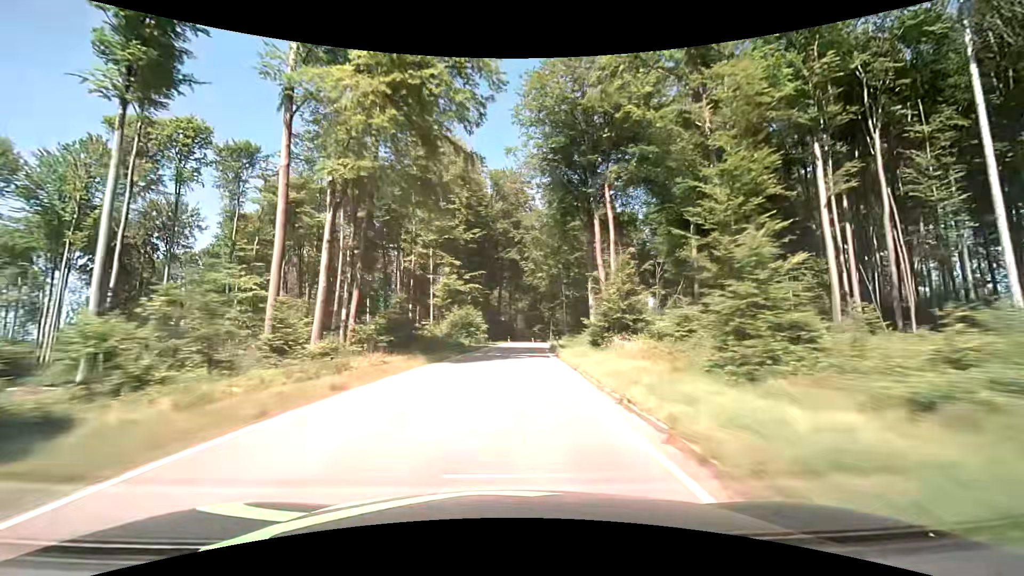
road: tertiary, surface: asphalt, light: Day
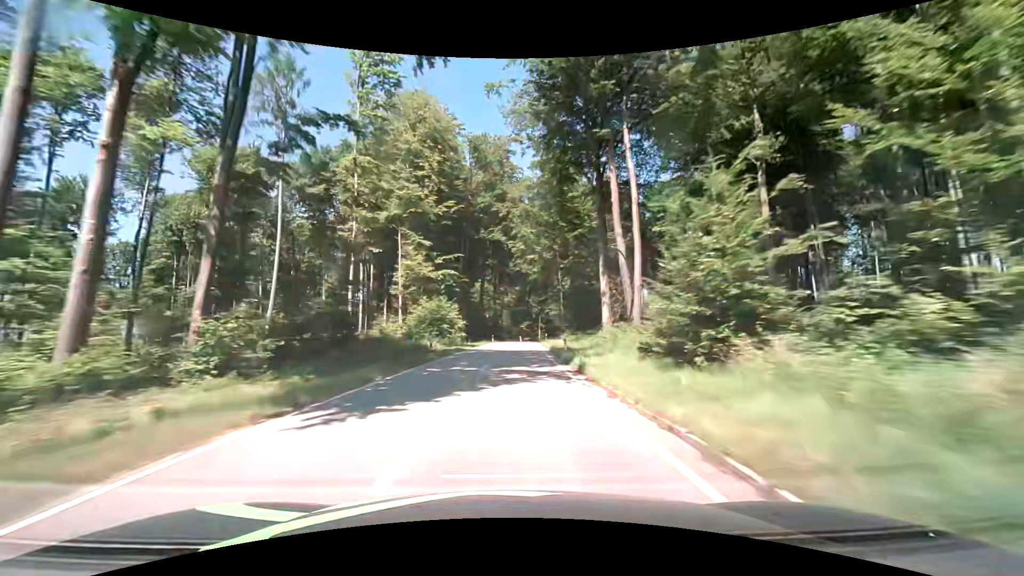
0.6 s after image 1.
(+0.2, +14.1) m; +2°
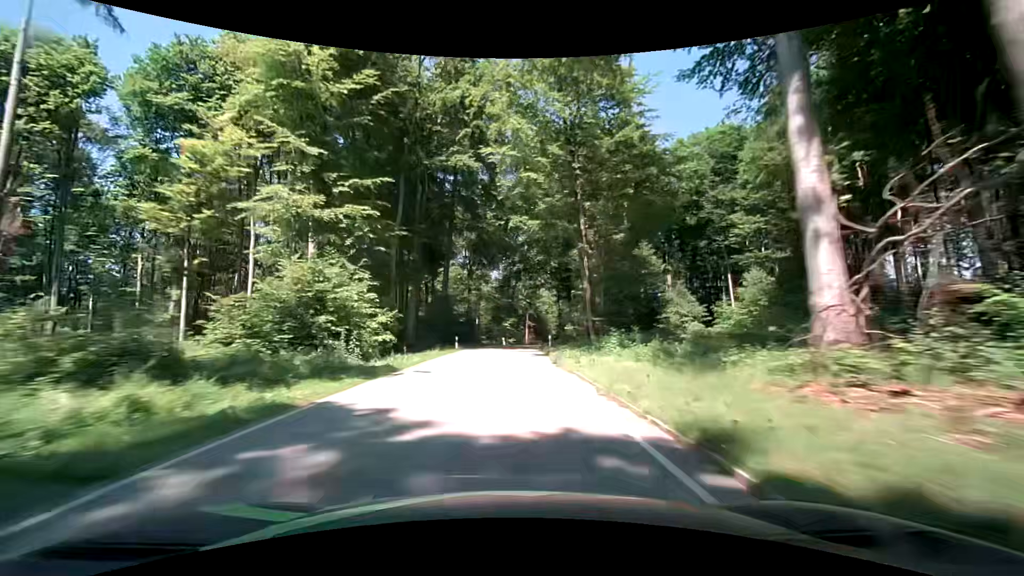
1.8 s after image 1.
(+0.6, +28.2) m; +2°
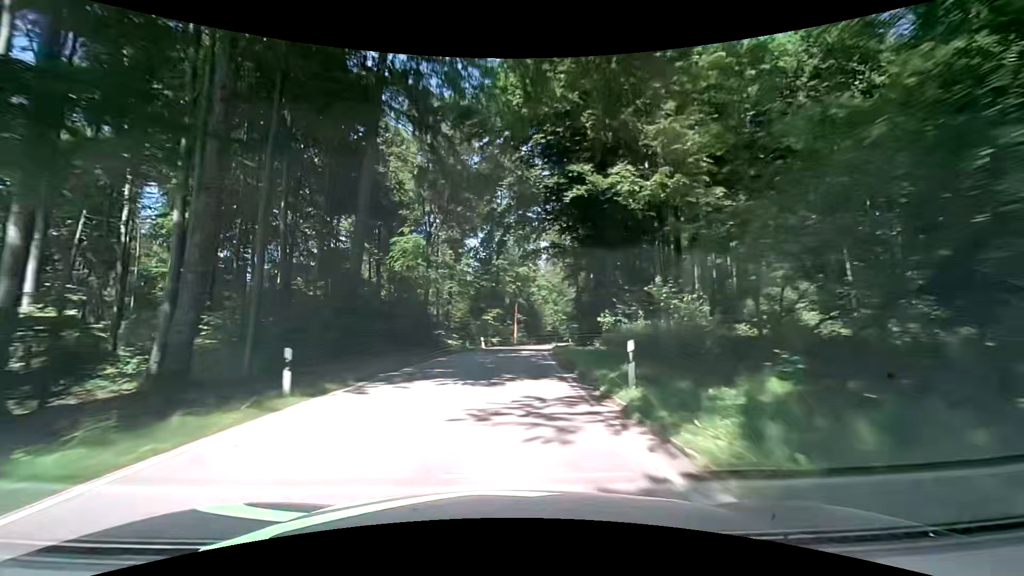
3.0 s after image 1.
(+0.4, +27.5) m; +2°
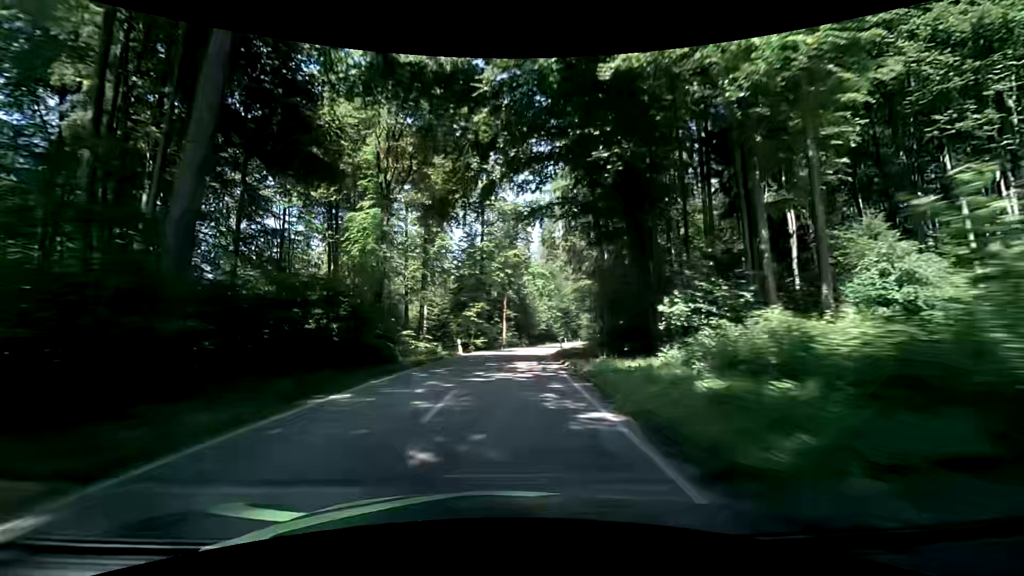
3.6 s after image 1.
(+0.1, +13.4) m; +1°
(0, +10) (0, +20) (+1, +30) (+2, +40) (+3, +50) (+5, +60) (+8, +69) (+10, +79) (+13, +89) (+15, +98) m
